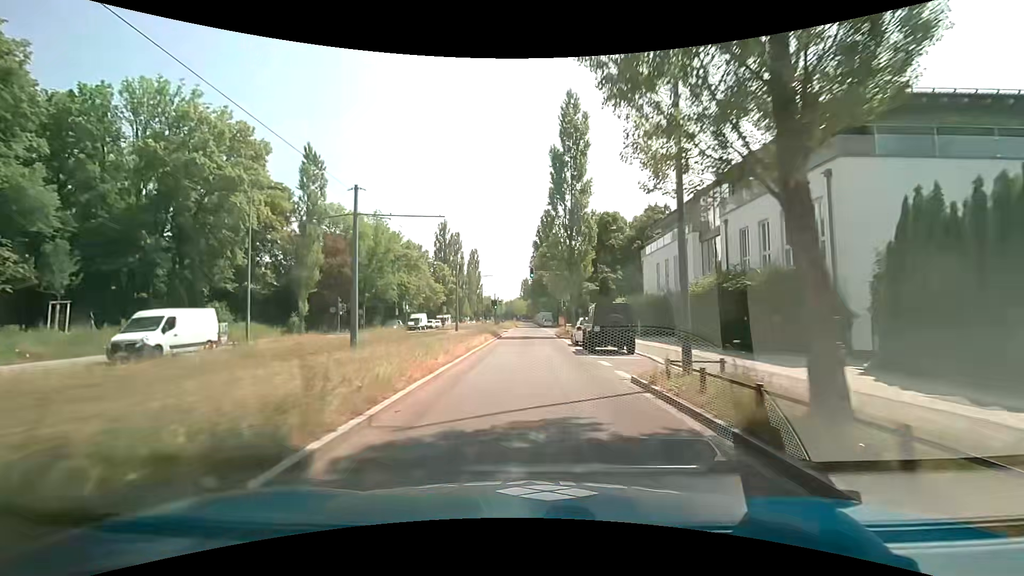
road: secondary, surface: asphalt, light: Day
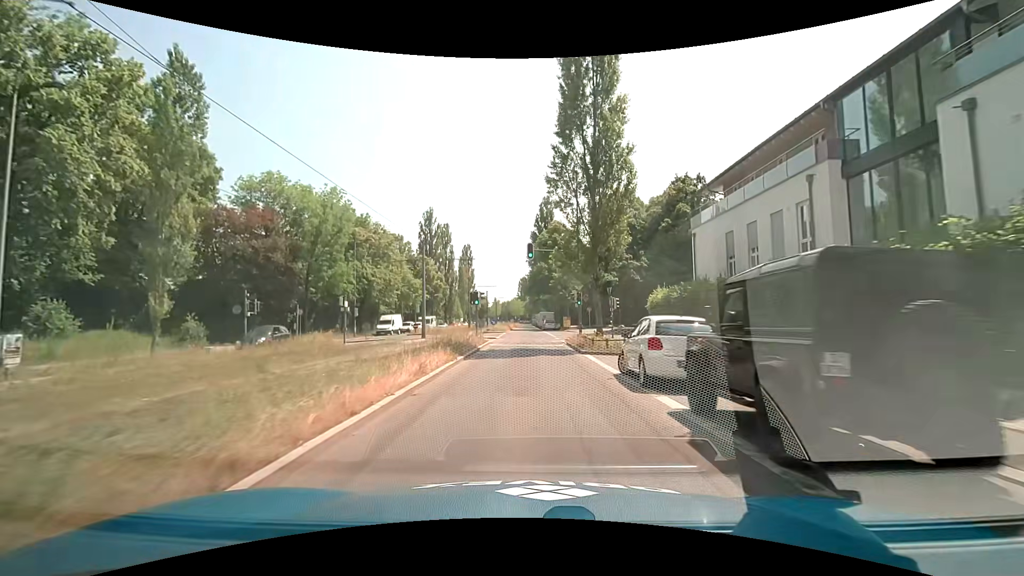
(+0.2, +15.2) m; +1°
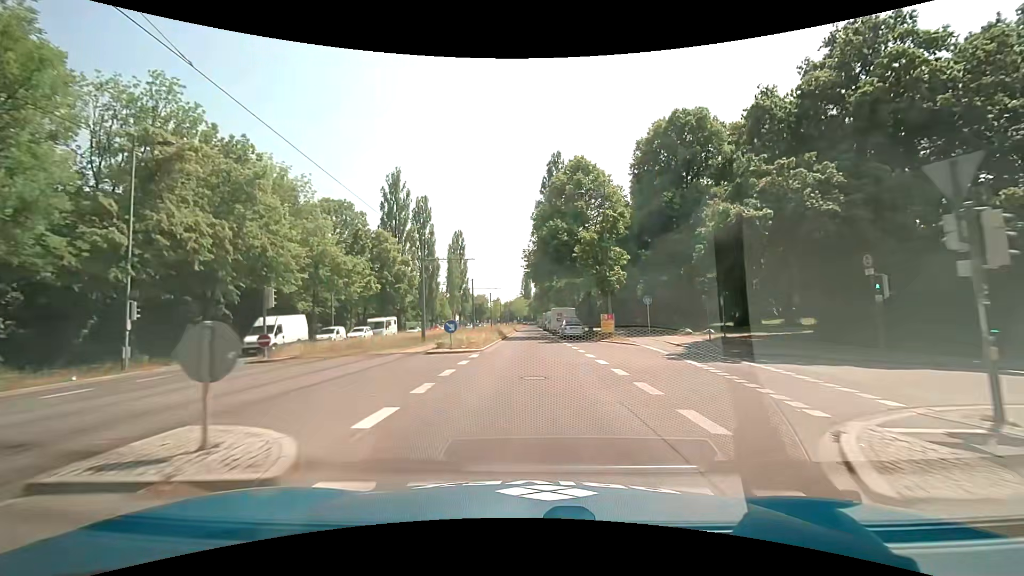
(-0.2, +30.5) m; 0°
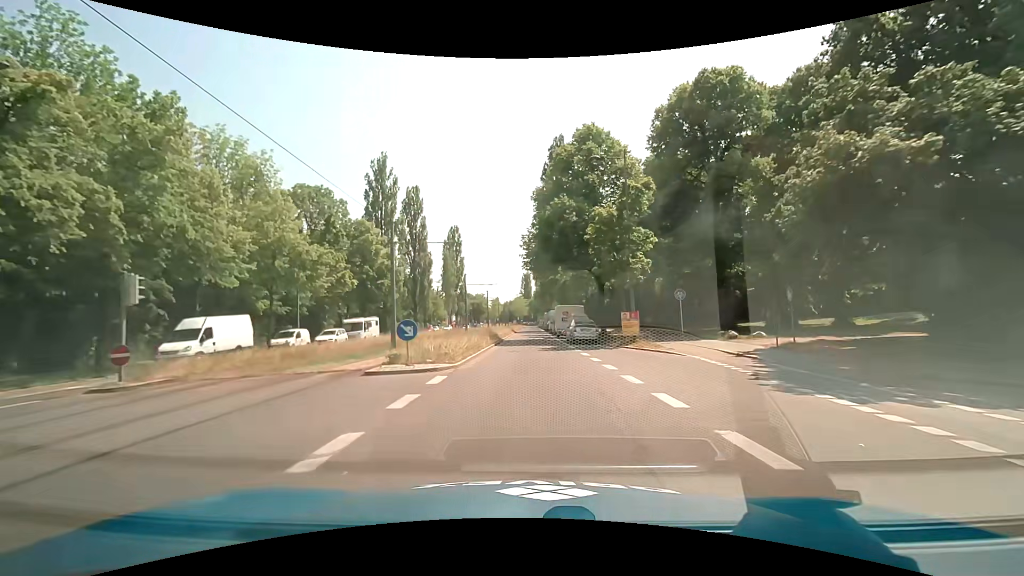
(0.0, +7.6) m; 0°
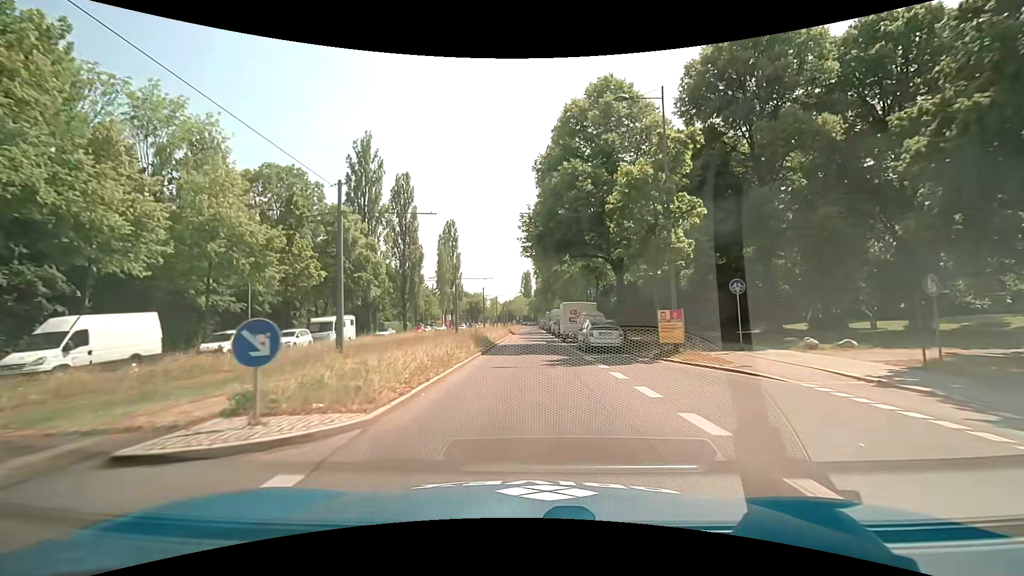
(0.0, +7.6) m; 0°
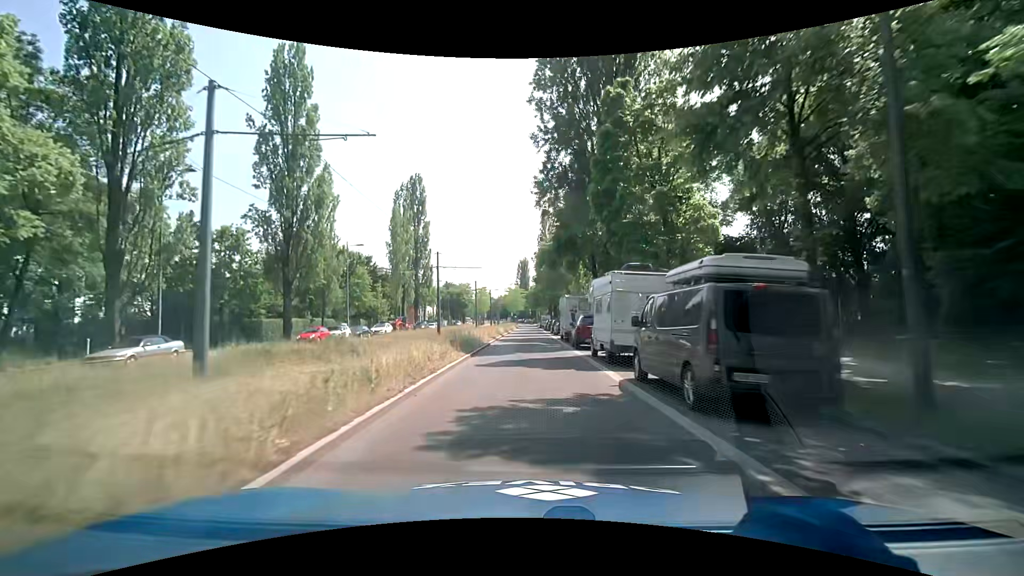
(+0.1, +38.2) m; +1°
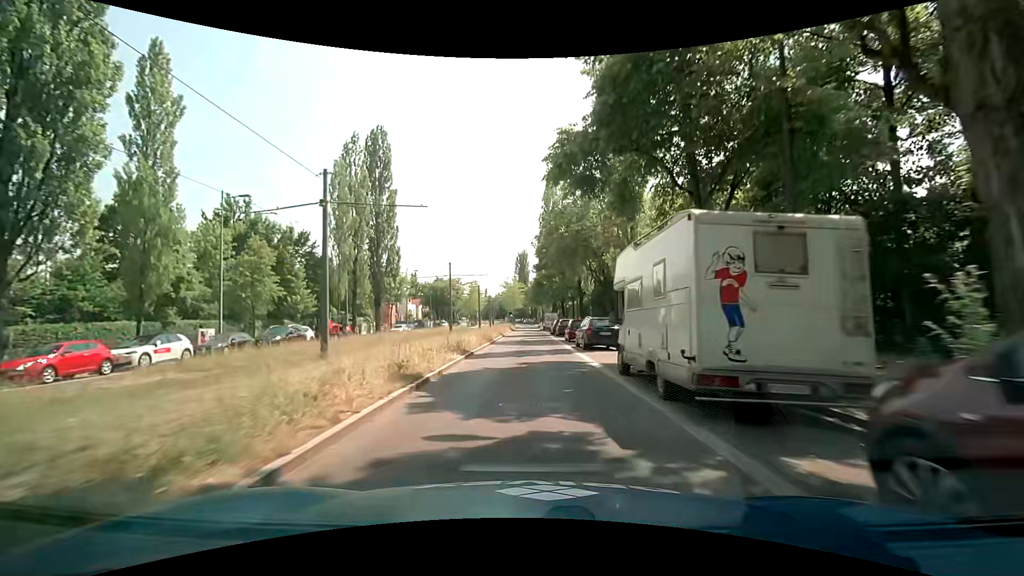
(-0.5, +23.0) m; 0°
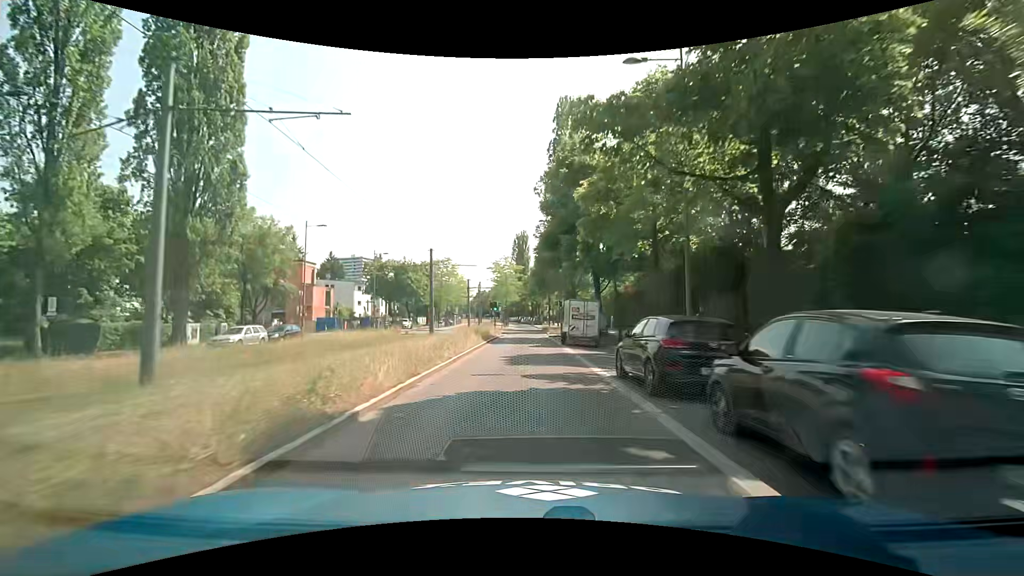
(-0.6, +38.3) m; 0°
(0, +10) (0, +20) (0, +30) (0, +40) (-1, +50) (-1, +60) (-1, +70) (-1, +80) (-2, +90) (-2, +100) m
